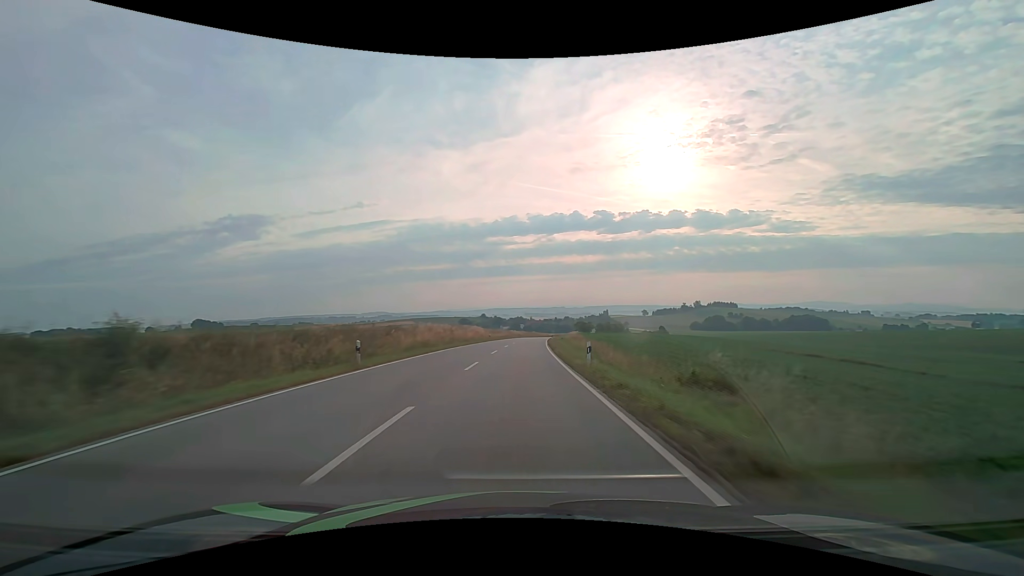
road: secondary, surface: asphalt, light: Day
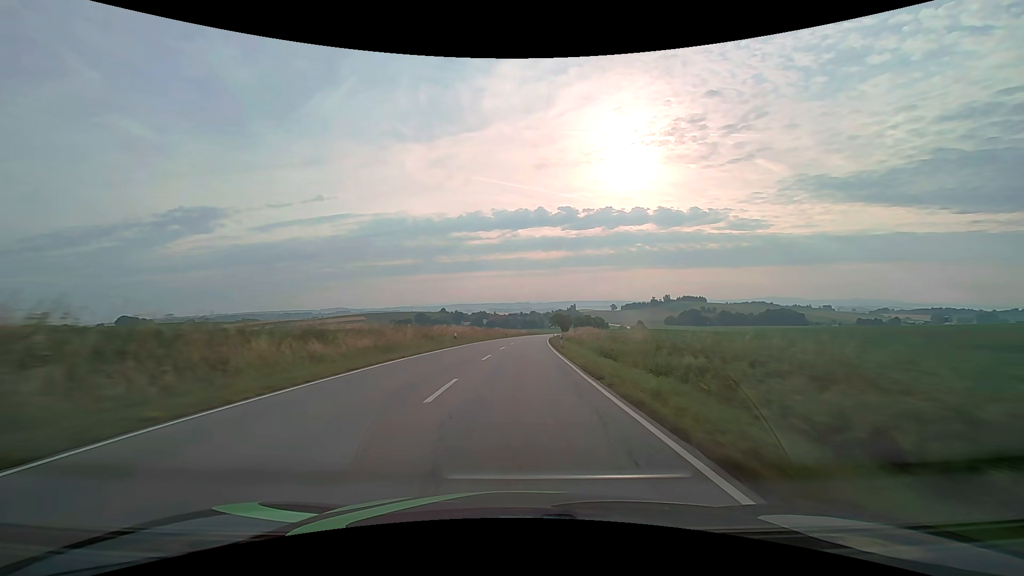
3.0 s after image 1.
(+2.7, +79.3) m; +4°
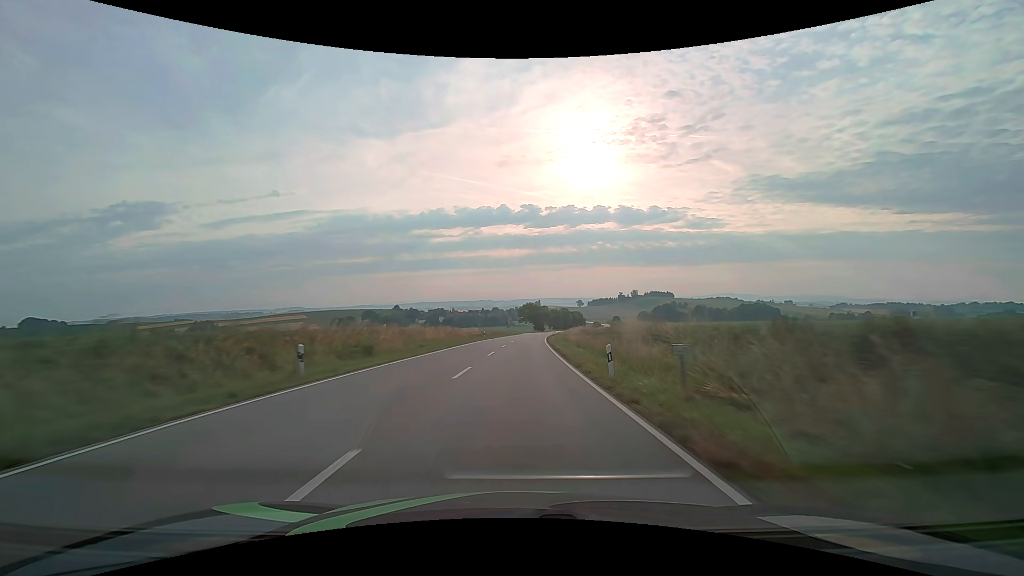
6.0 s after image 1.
(+3.0, +79.3) m; +4°
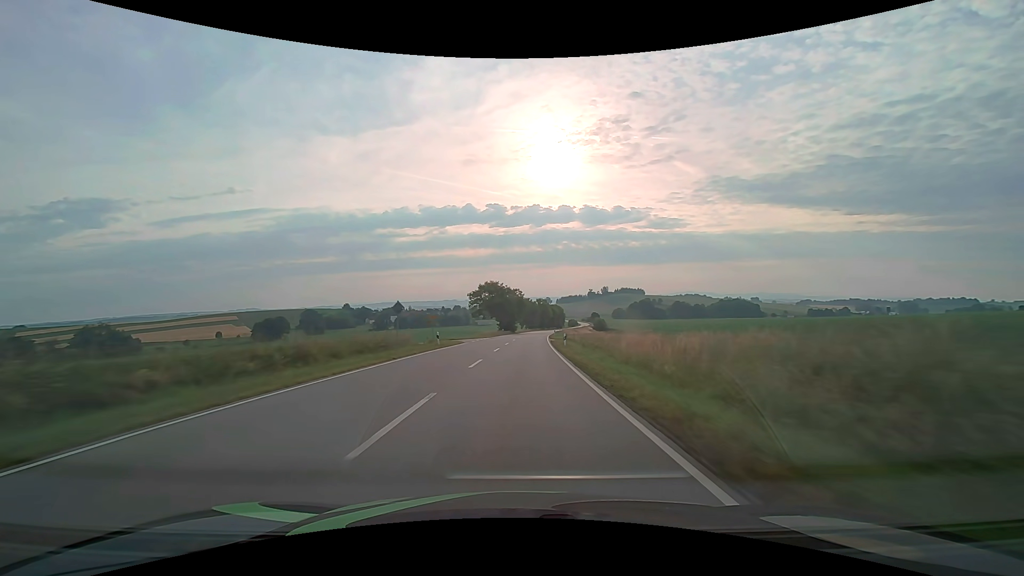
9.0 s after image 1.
(+2.7, +79.1) m; +4°
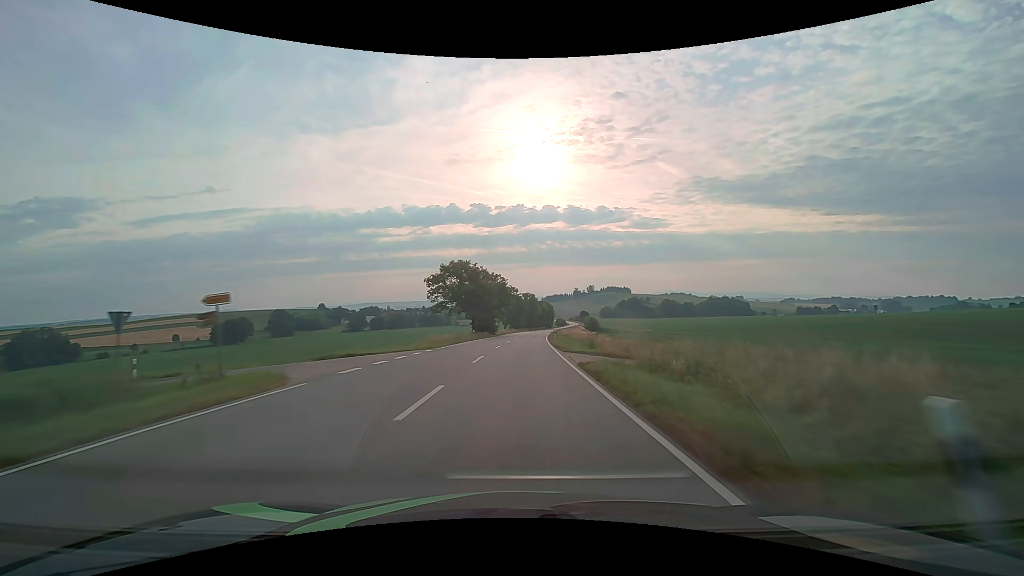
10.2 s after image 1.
(+0.5, +31.6) m; +2°
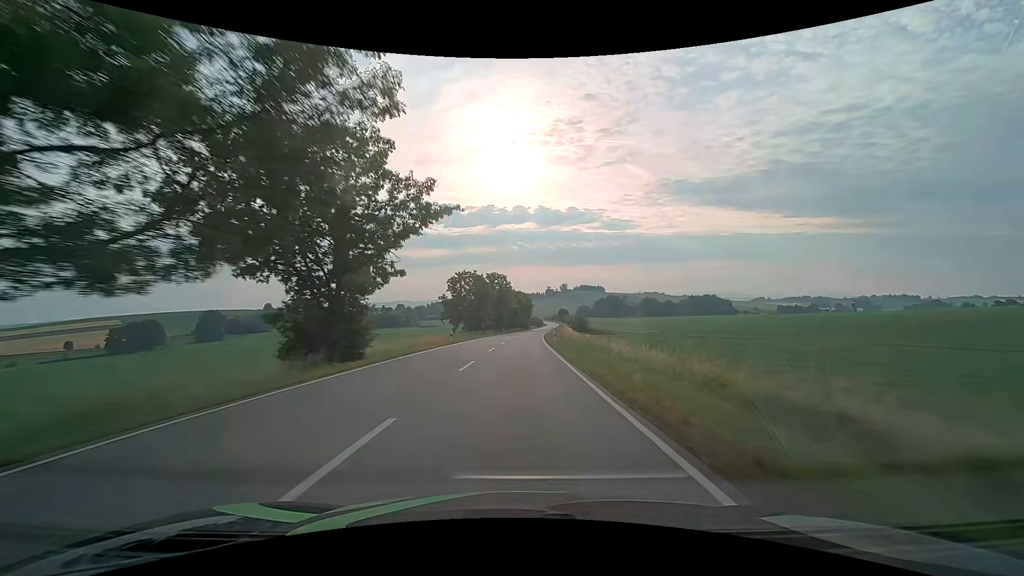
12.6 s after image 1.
(+1.9, +63.1) m; +3°
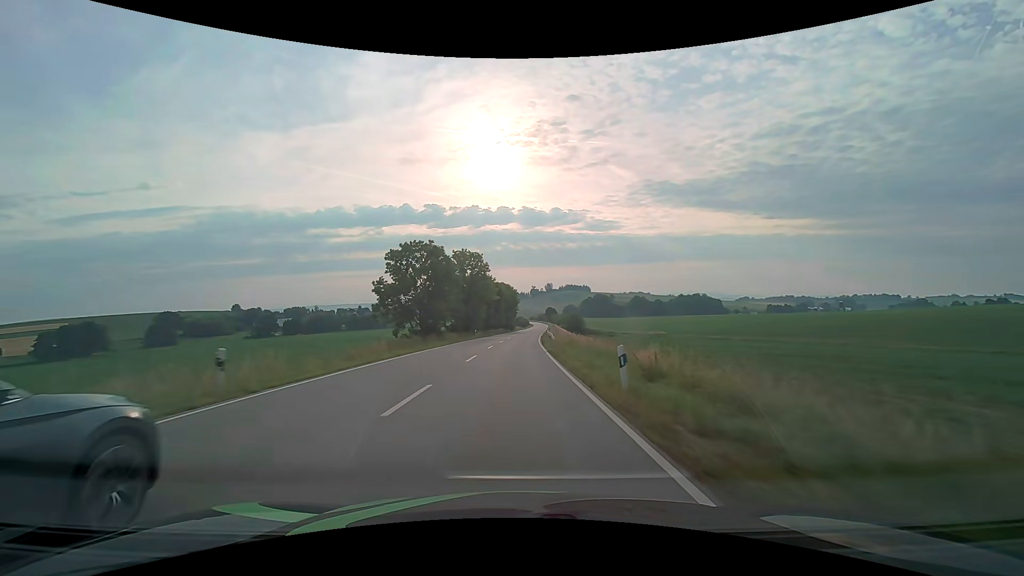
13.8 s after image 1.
(+0.5, +31.6) m; +2°
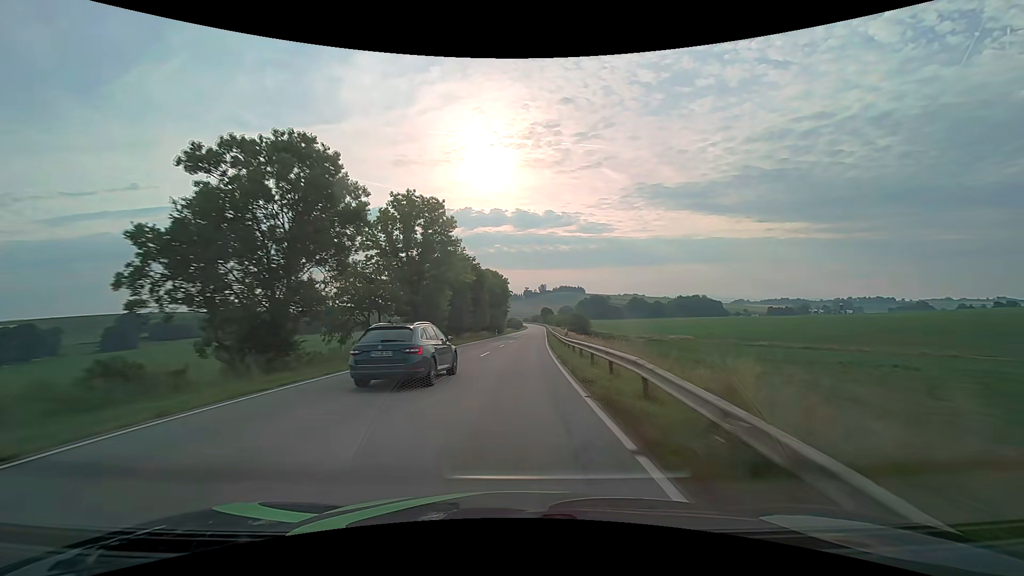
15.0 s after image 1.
(+0.4, +31.6) m; +1°
